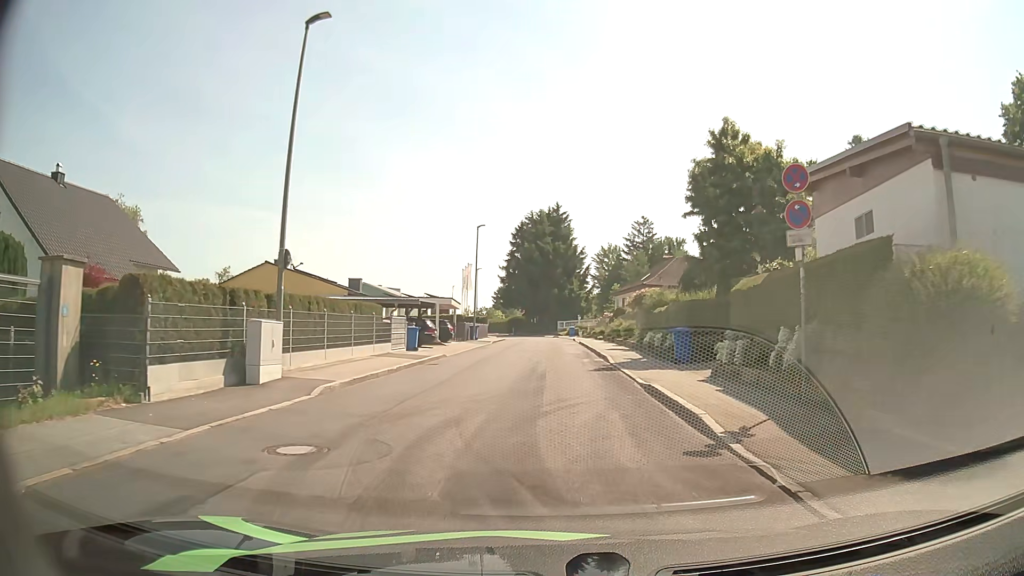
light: Day
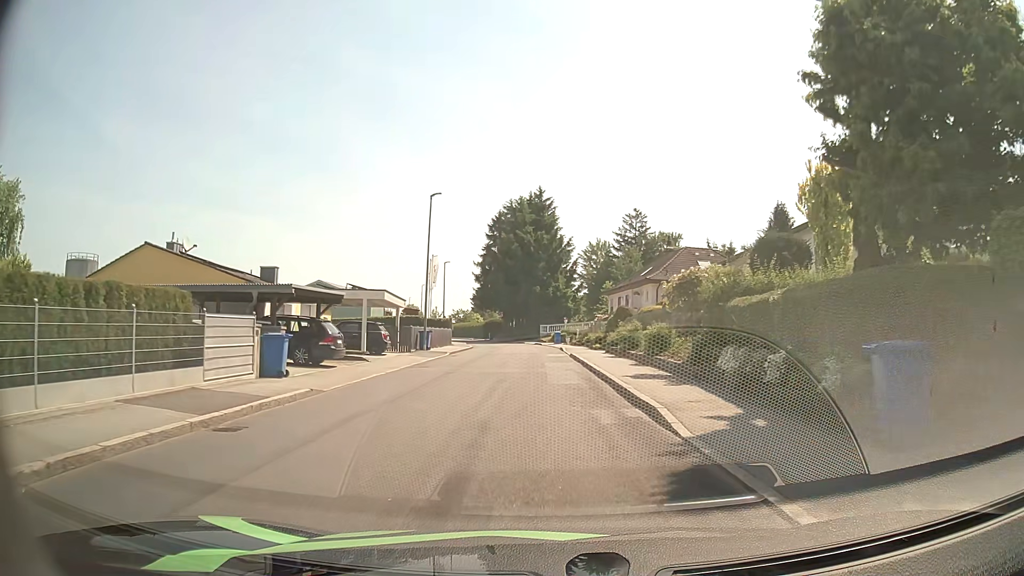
(+0.2, +13.6) m; +1°
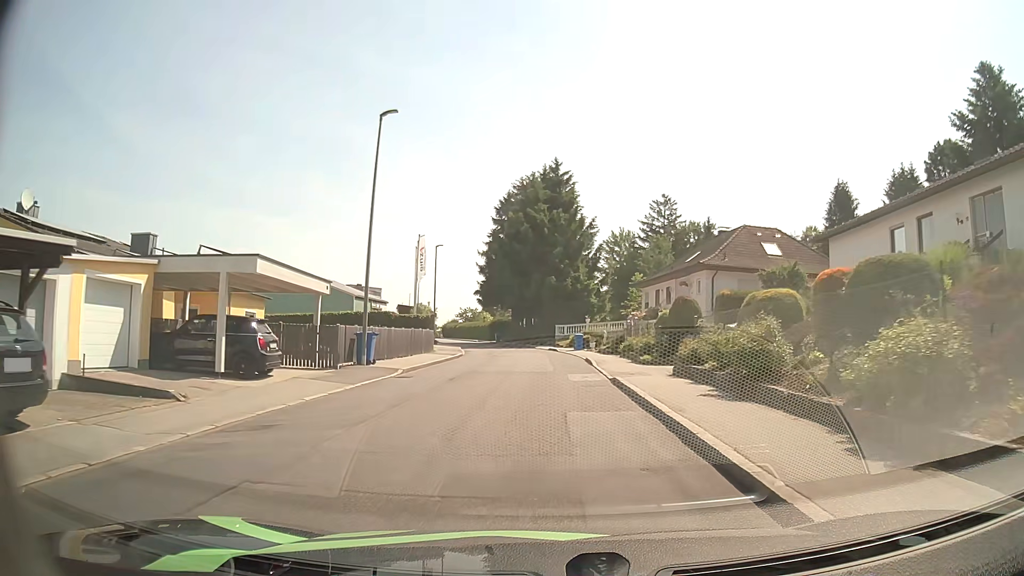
(0.0, +14.5) m; -2°
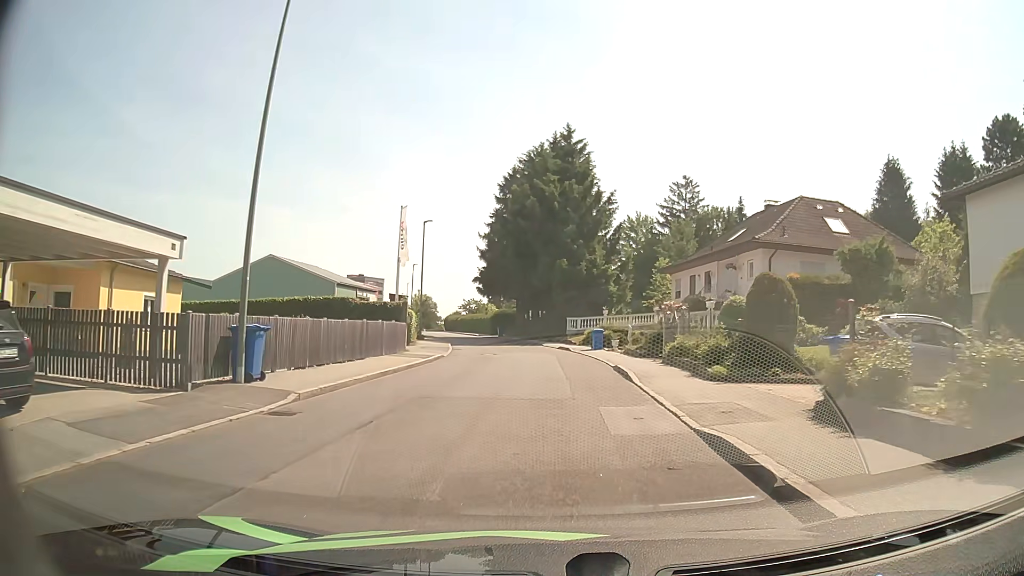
(+0.1, +9.5) m; 0°
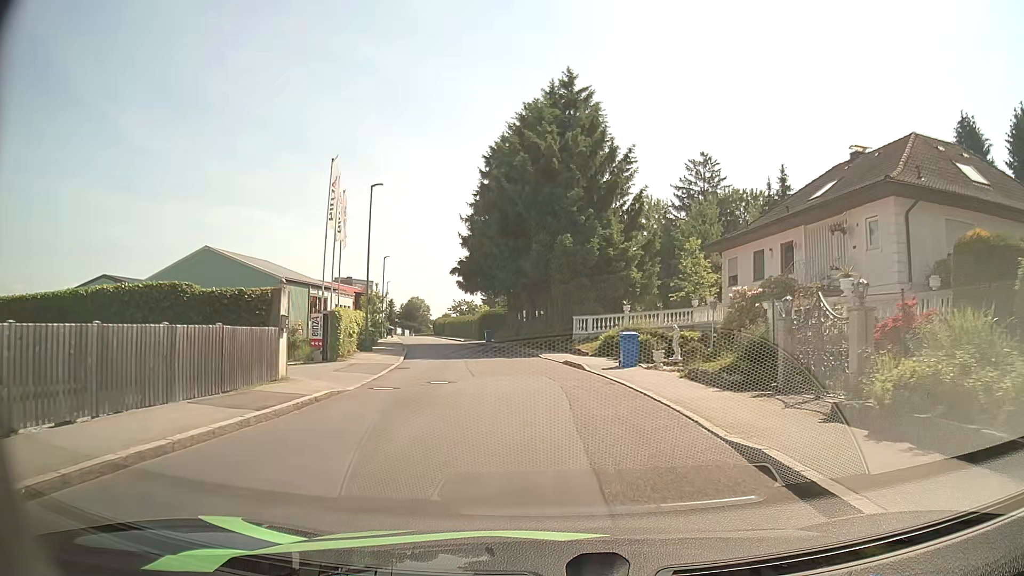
(+0.1, +13.7) m; 0°
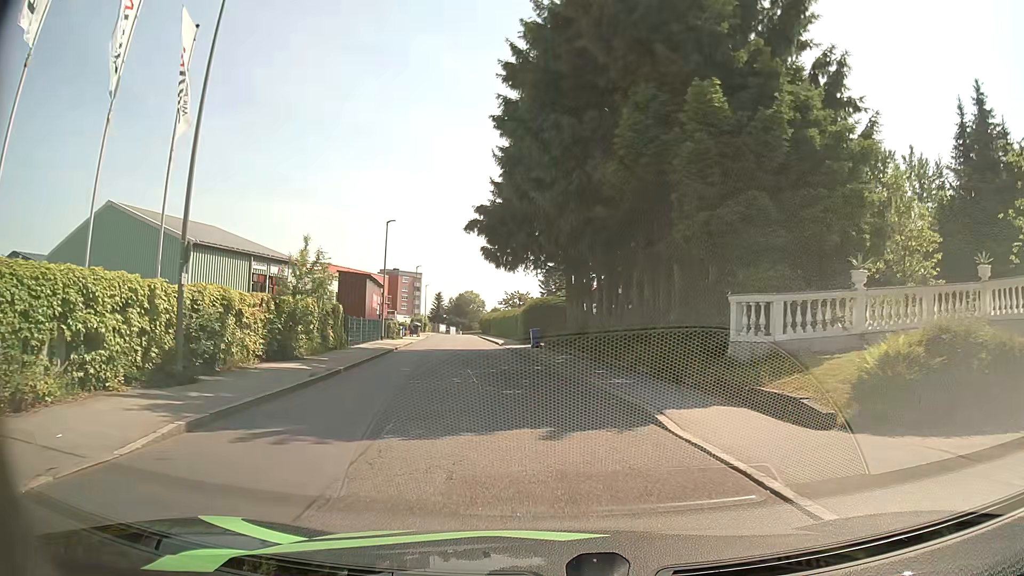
(-0.7, +21.6) m; -5°
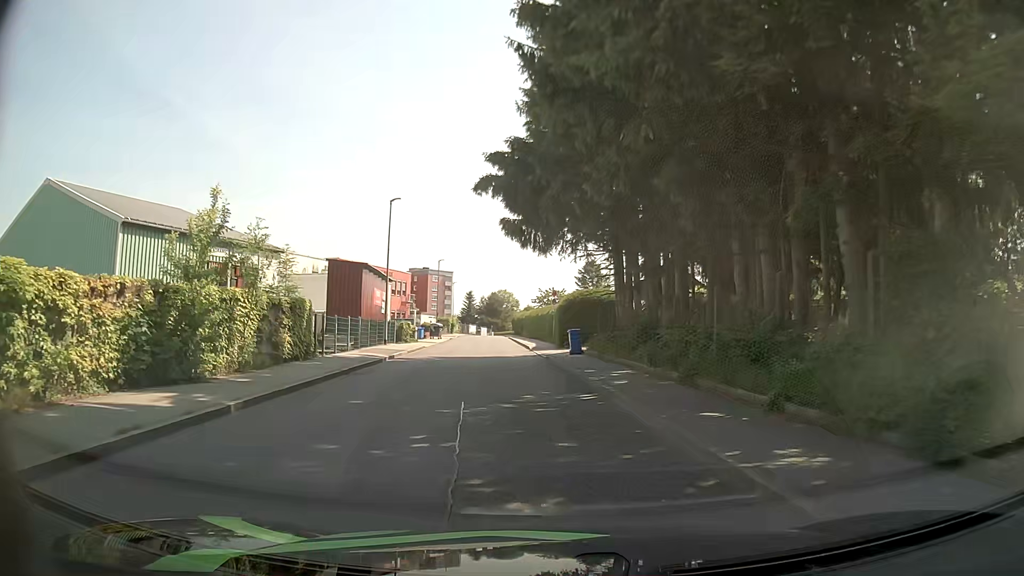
(-0.2, +8.7) m; -3°
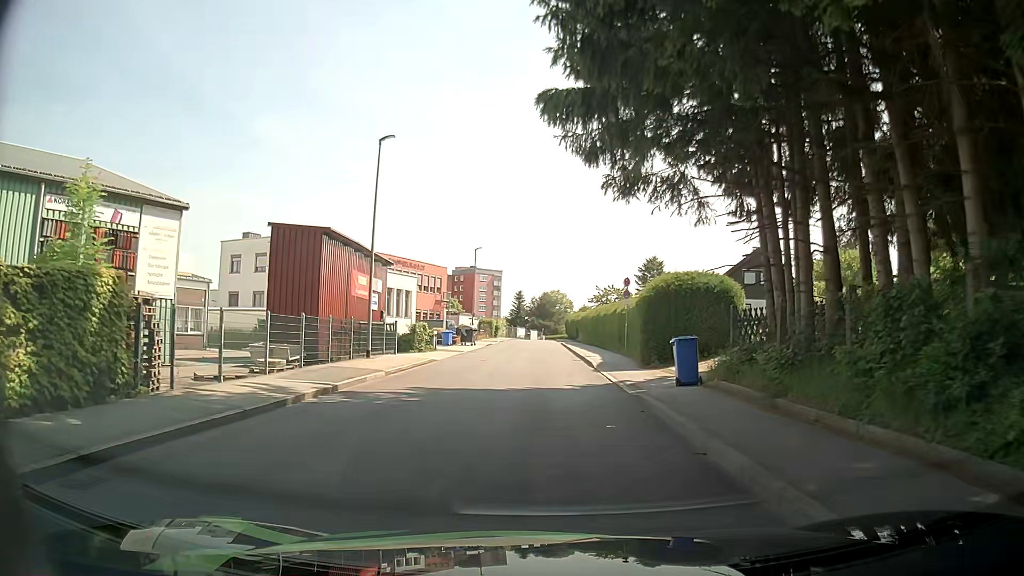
(-0.6, +13.6) m; -4°
(0, +10) (0, +20) (-1, +30) (-1, +40) (-1, +50) (-1, +60) (-1, +70) (-1, +80) (-1, +90) (0, +100) m
